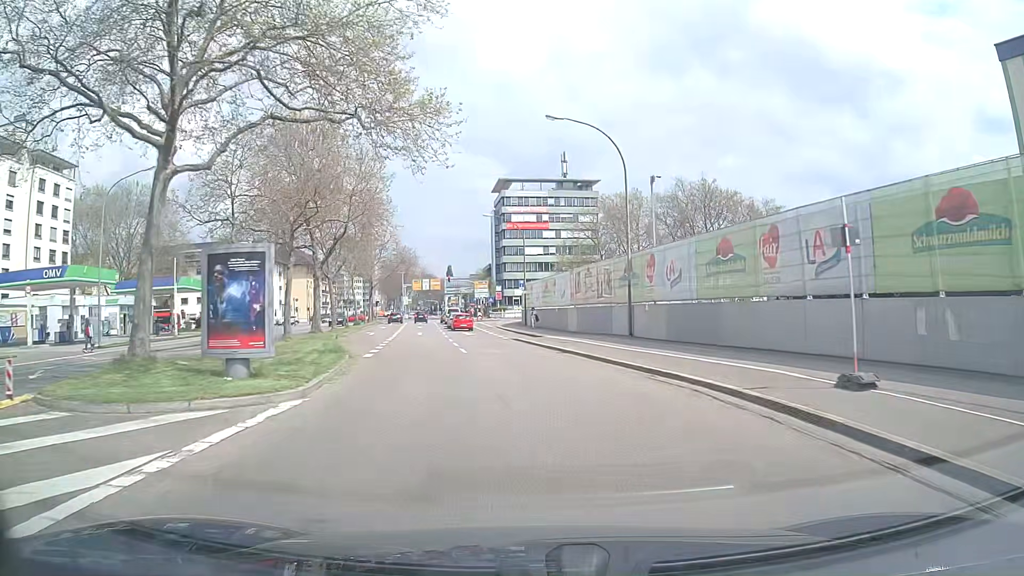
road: secondary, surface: asphalt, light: Day
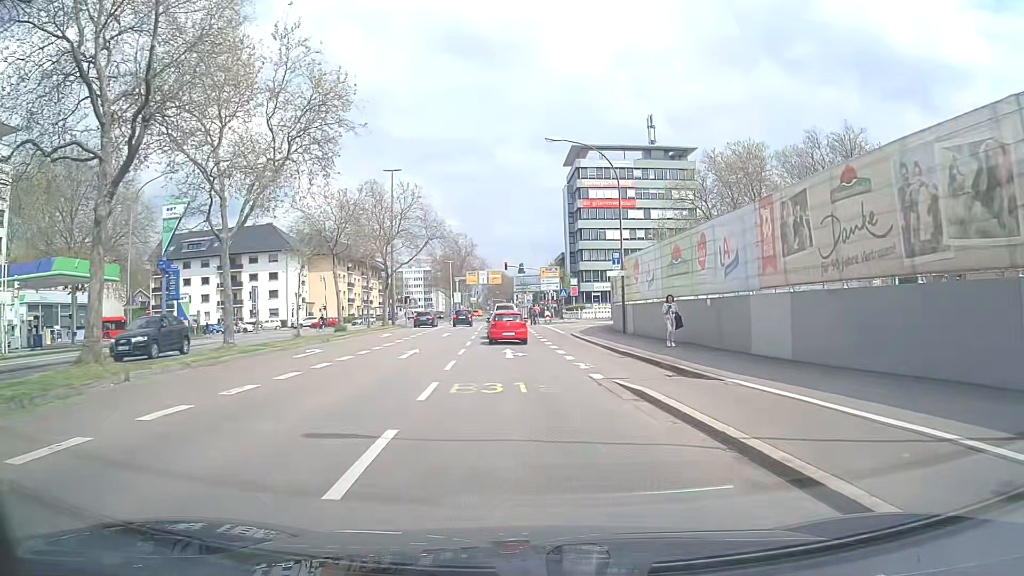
(-1.3, +25.9) m; -7°
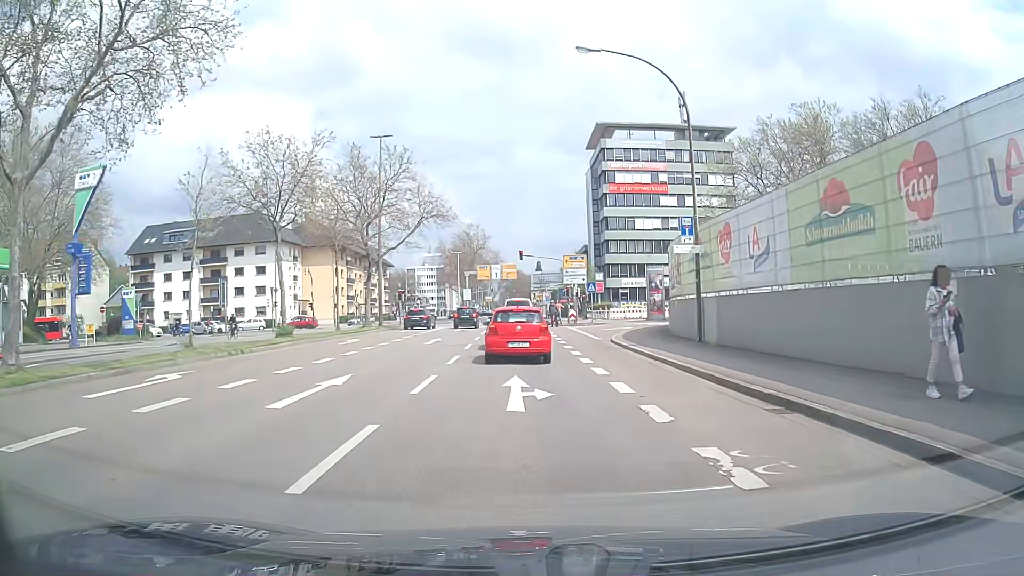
(-0.1, +11.7) m; -2°
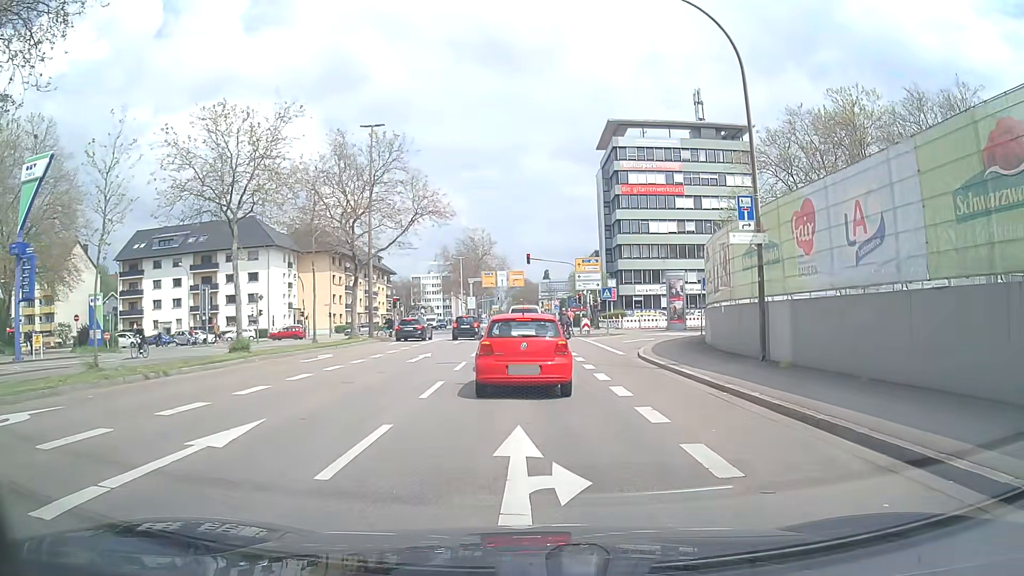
(0.0, +5.2) m; +1°
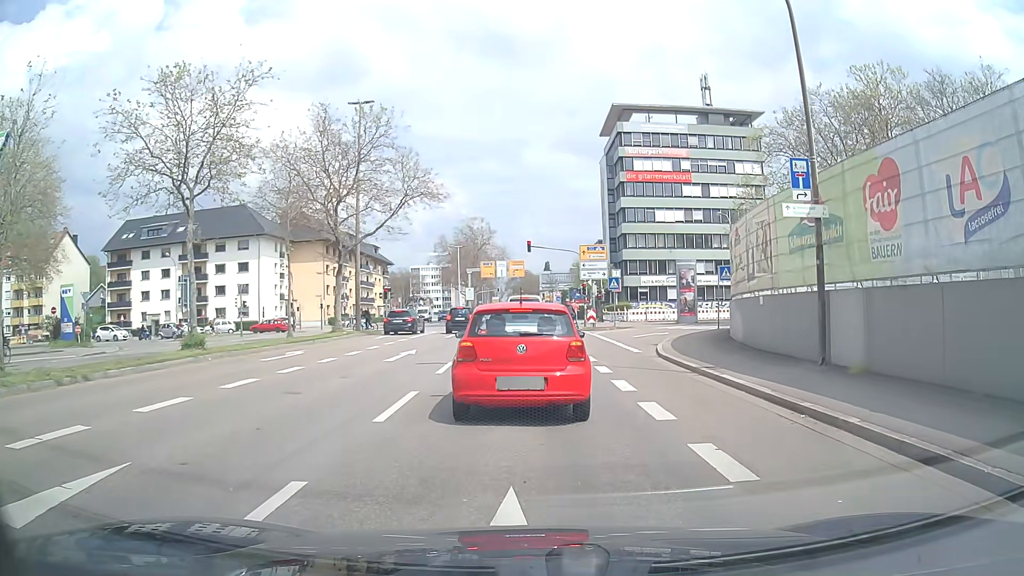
(0.0, +3.3) m; -2°
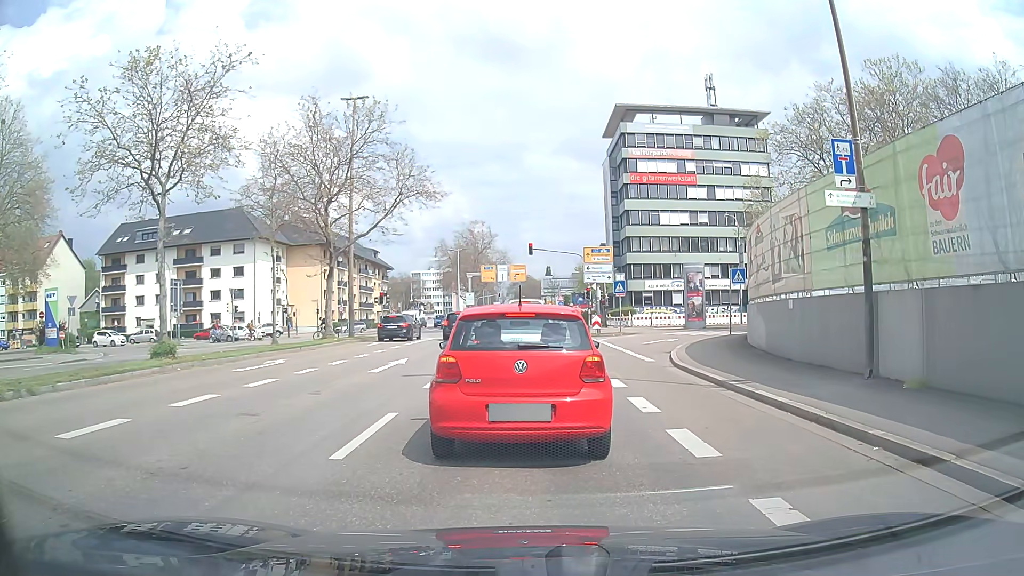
(0.0, +1.9) m; -1°
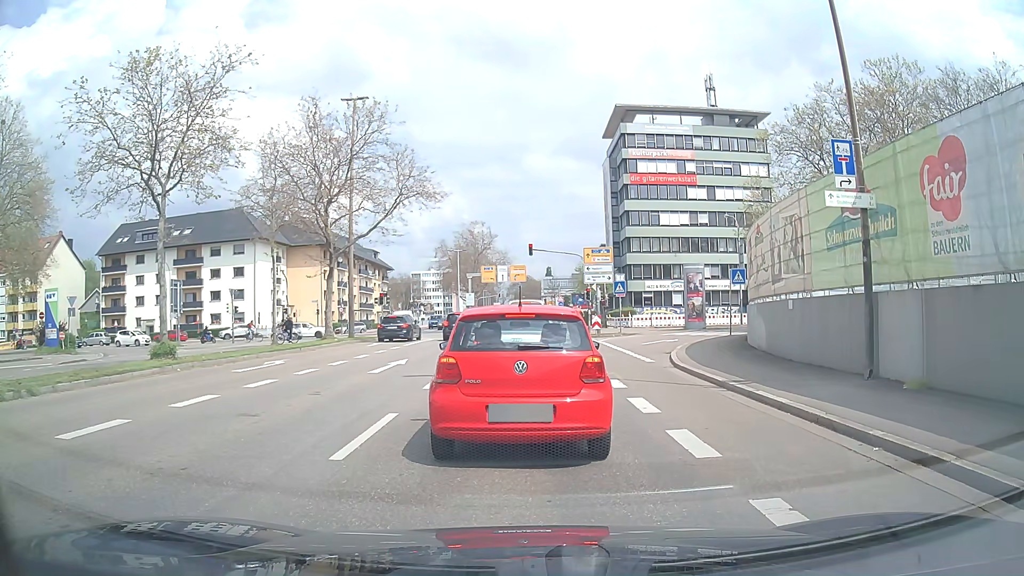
(0.0, 0.0) m; 0°
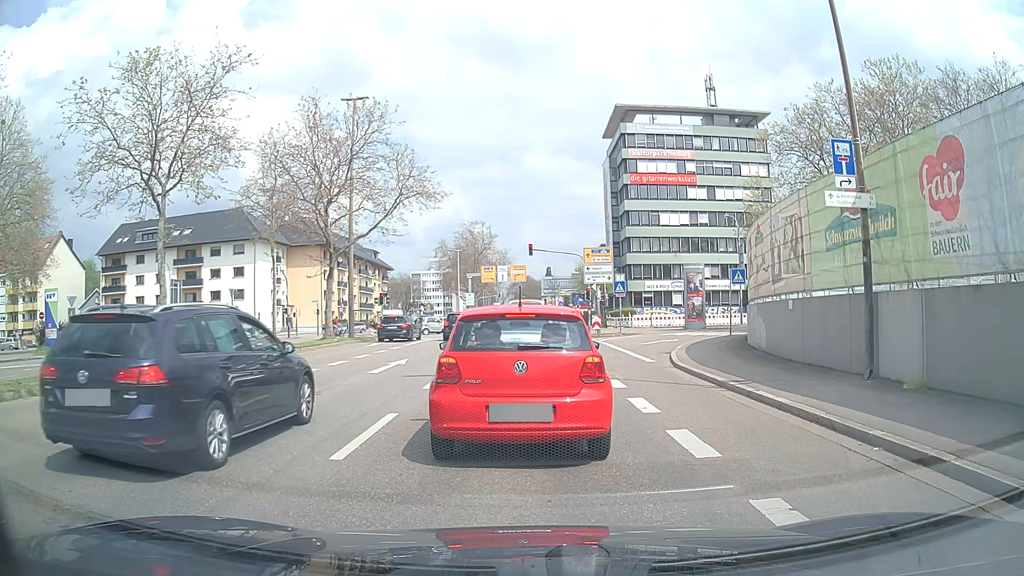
(0.0, 0.0) m; 0°
(0, +10) (0, +20) (0, +30) (+1, +40) (+1, +50) (+1, +60) (+1, +70) (+1, +80) (+1, +90) (+1, +100) m
